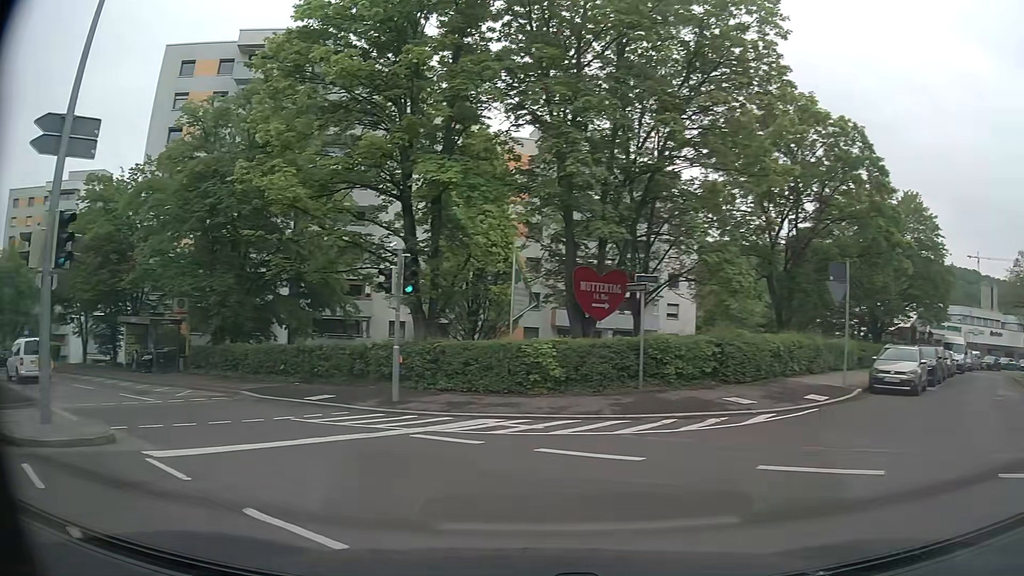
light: Day
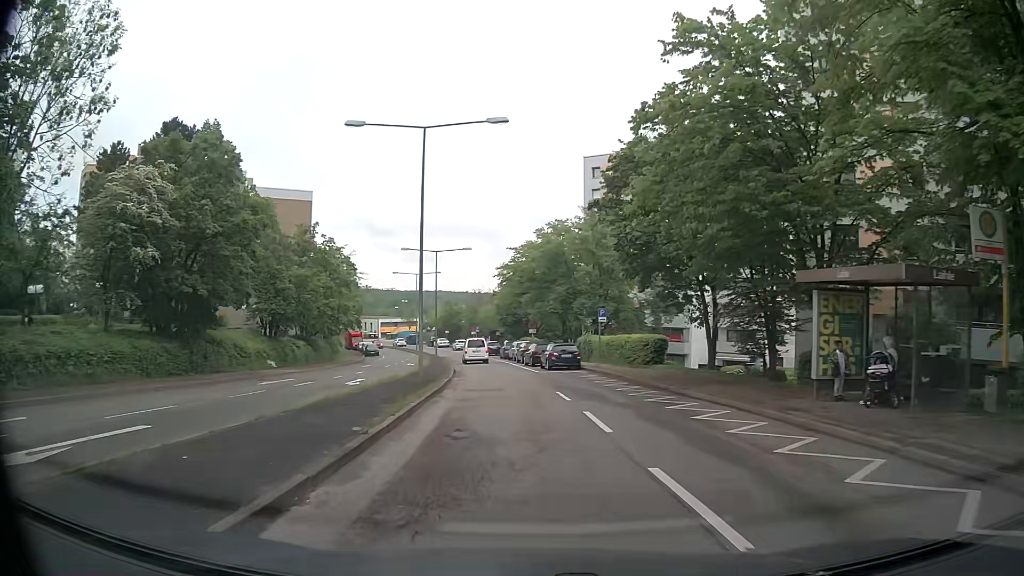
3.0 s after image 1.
(-11.1, +16.7) m; -55°
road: secondary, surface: asphalt
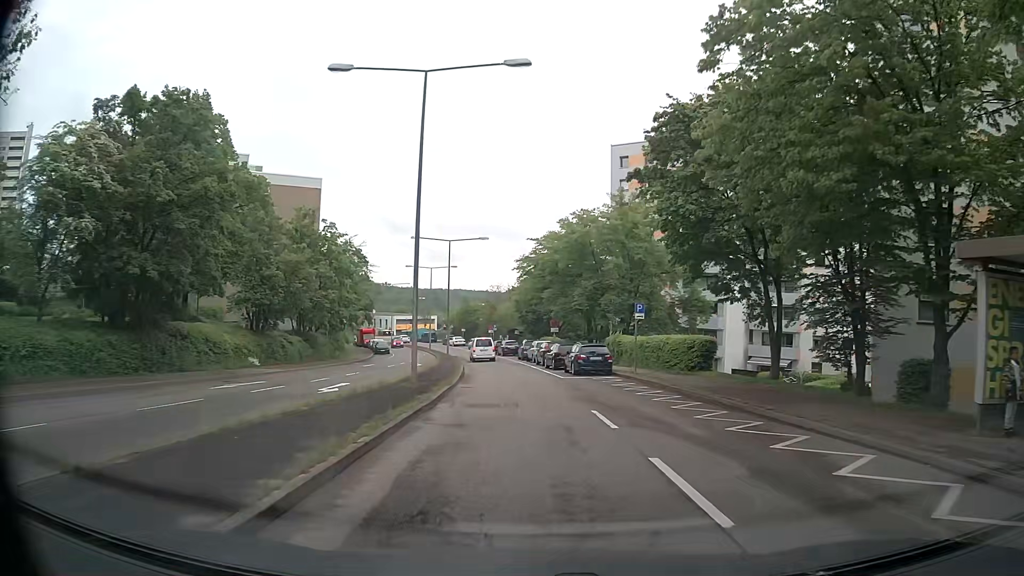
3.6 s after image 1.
(-0.1, +5.5) m; -2°
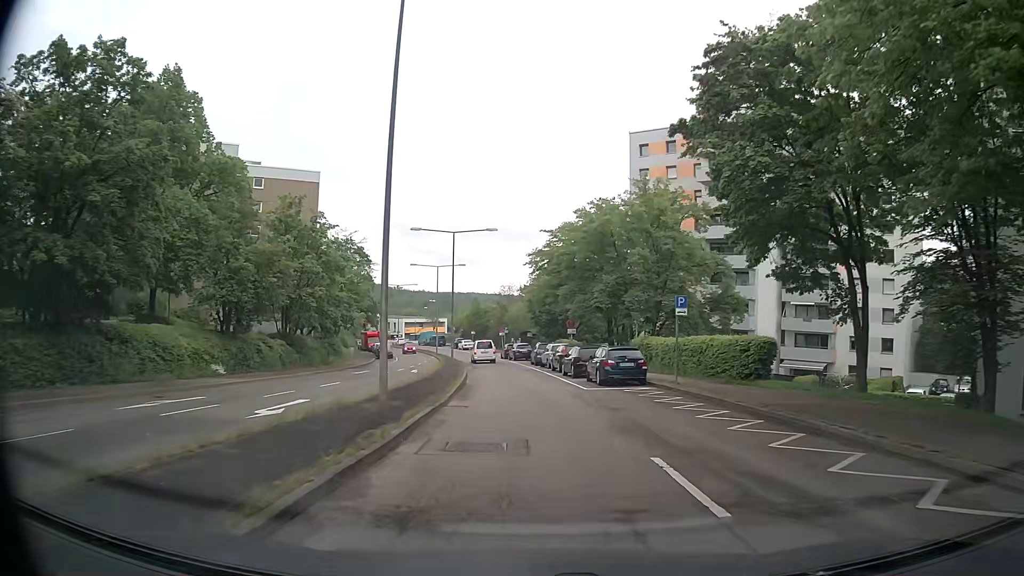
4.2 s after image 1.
(0.0, +5.7) m; -1°
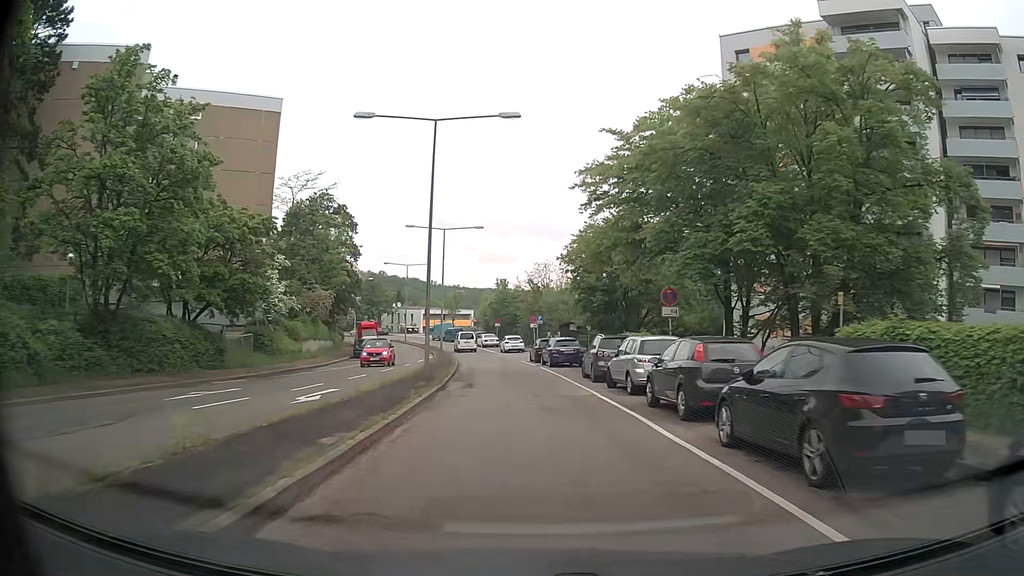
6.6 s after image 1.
(-0.5, +23.8) m; -3°
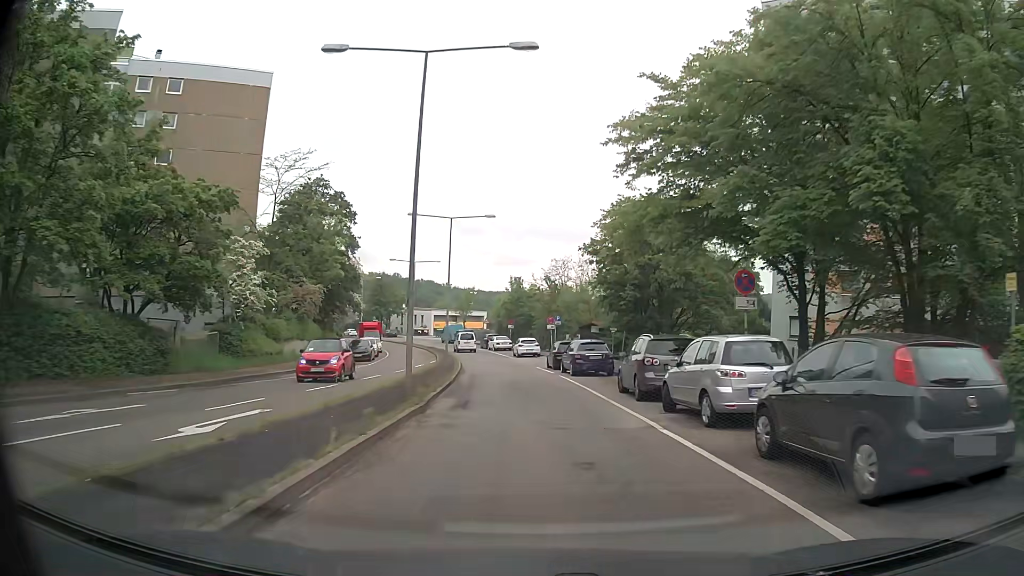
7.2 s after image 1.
(-0.1, +6.4) m; -1°
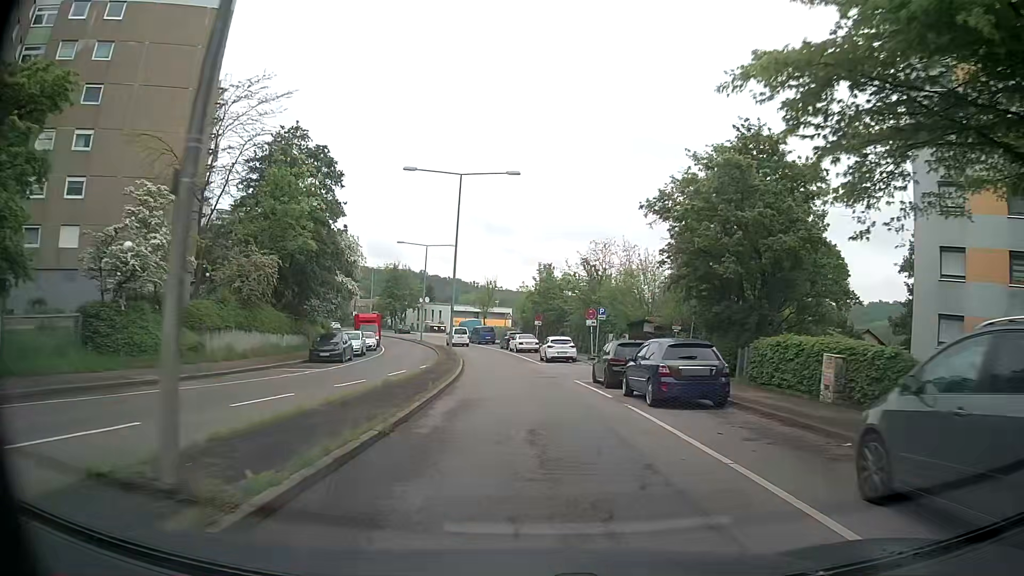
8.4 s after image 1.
(-0.4, +13.2) m; -4°
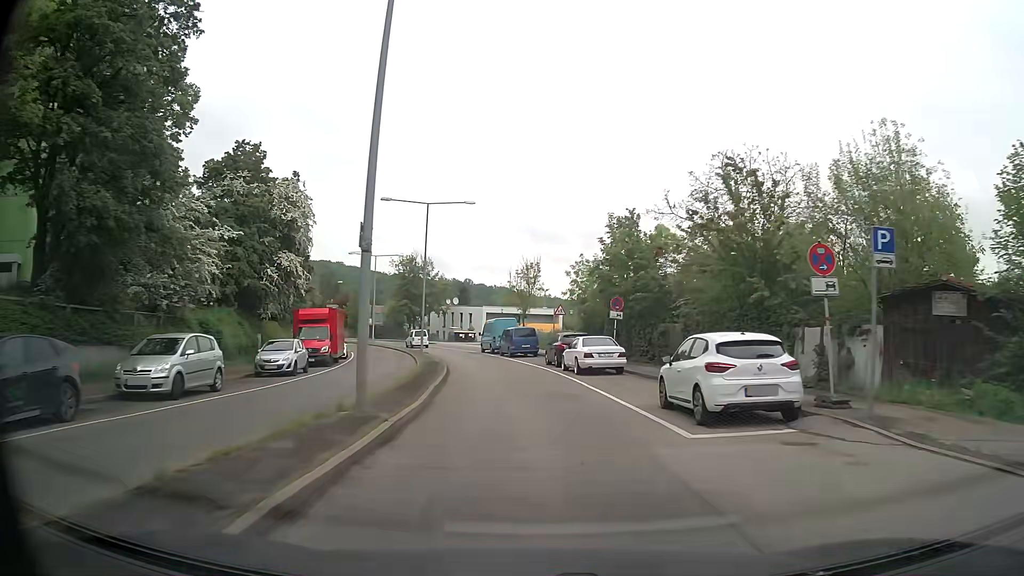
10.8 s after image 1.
(-0.3, +27.1) m; -4°
(0, +10) (-1, +20) (-2, +30) (-3, +40) (-5, +50) (-8, +59) (-11, +69) (-15, +78) (-19, +87) (-23, +96) m
